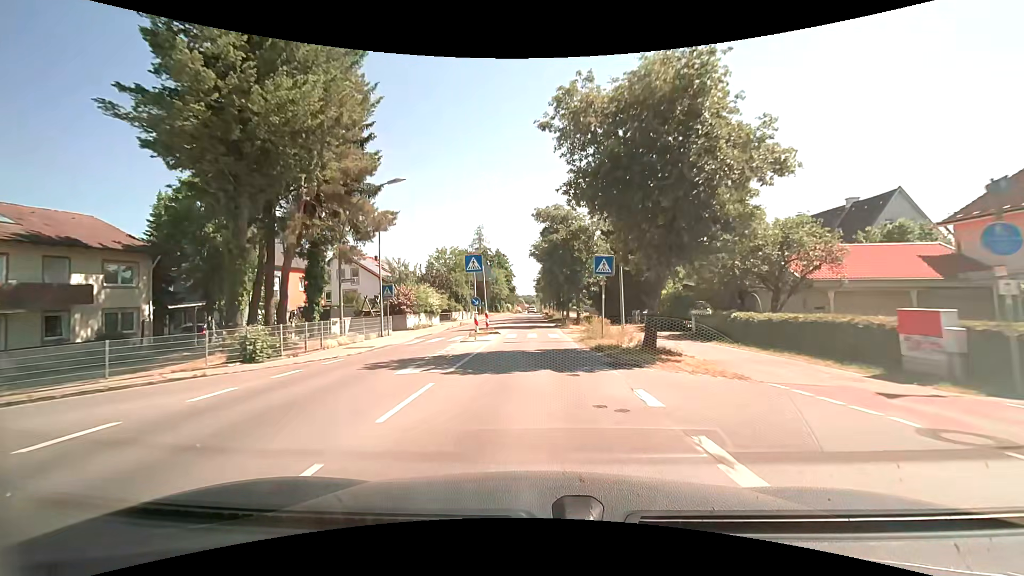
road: tertiary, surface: asphalt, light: Day
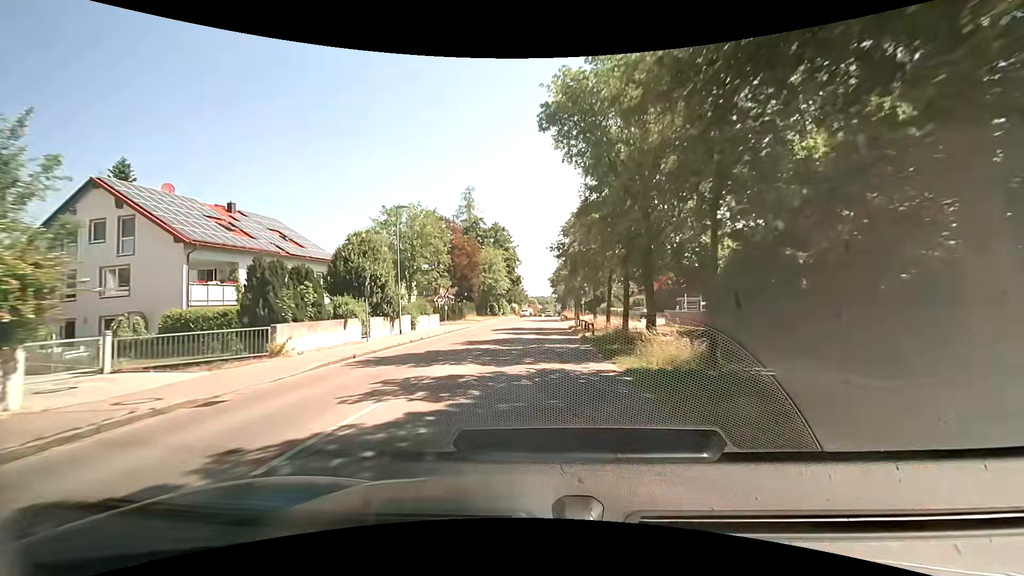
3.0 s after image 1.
(-0.5, +41.4) m; -1°
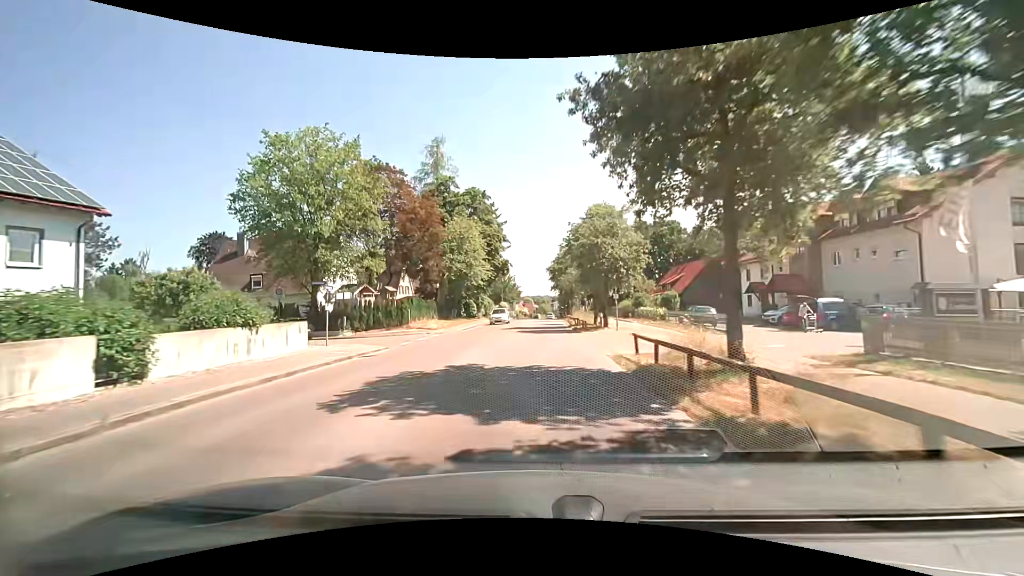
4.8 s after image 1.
(-0.1, +24.1) m; 0°
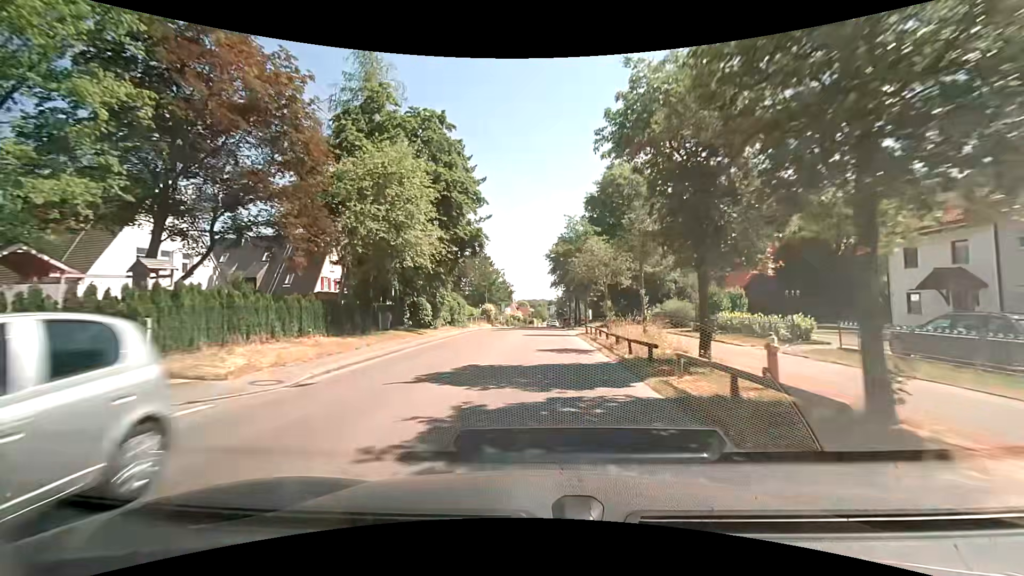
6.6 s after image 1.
(0.0, +23.1) m; 0°
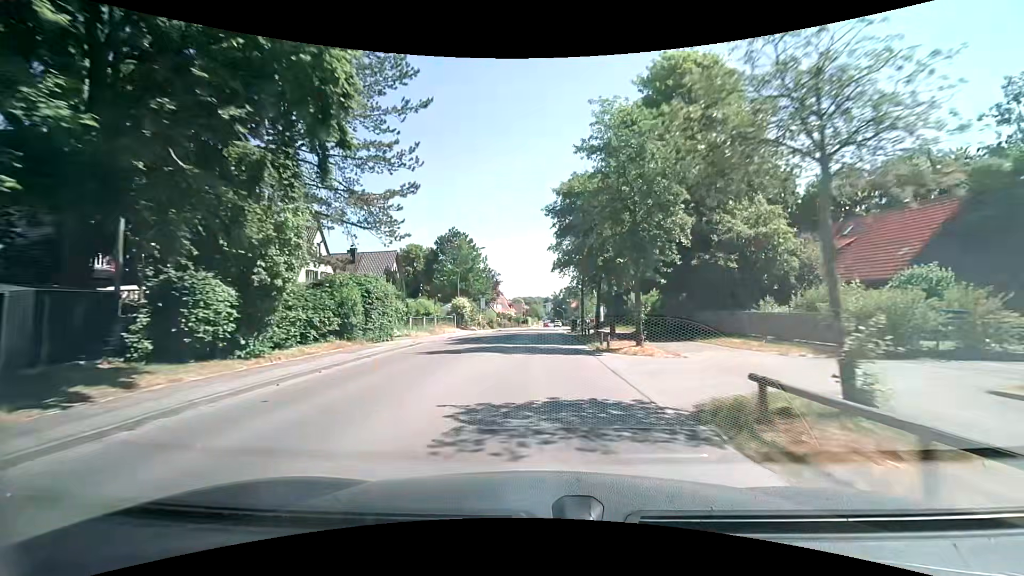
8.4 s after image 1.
(+0.1, +22.9) m; +1°
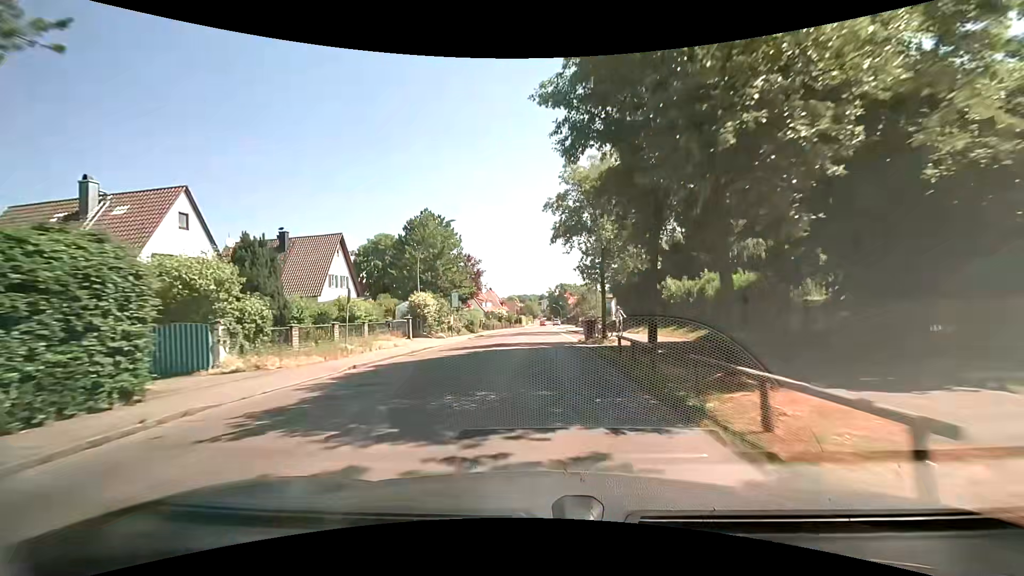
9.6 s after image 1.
(+0.1, +15.3) m; +1°
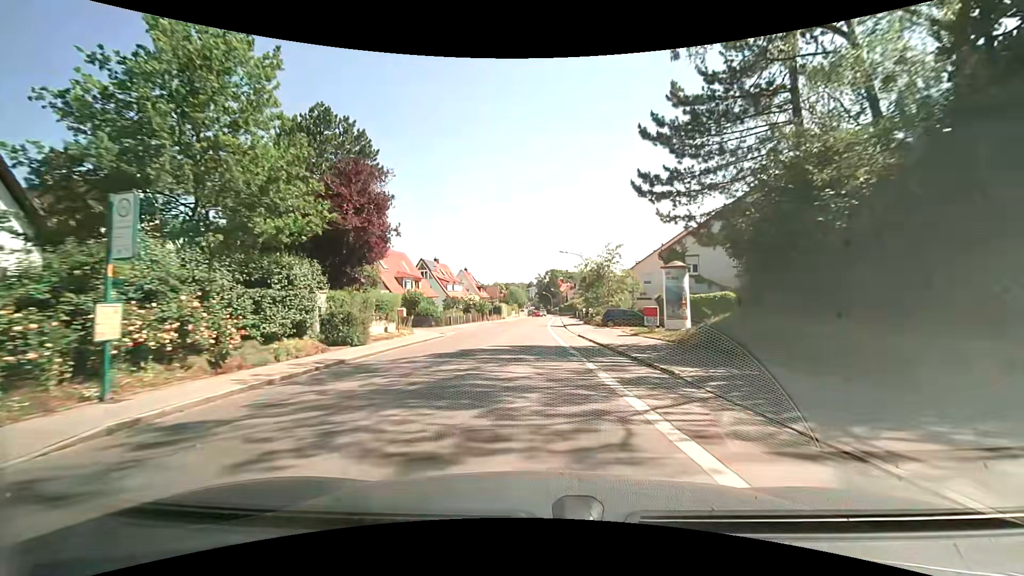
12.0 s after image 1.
(0.0, +31.1) m; +1°
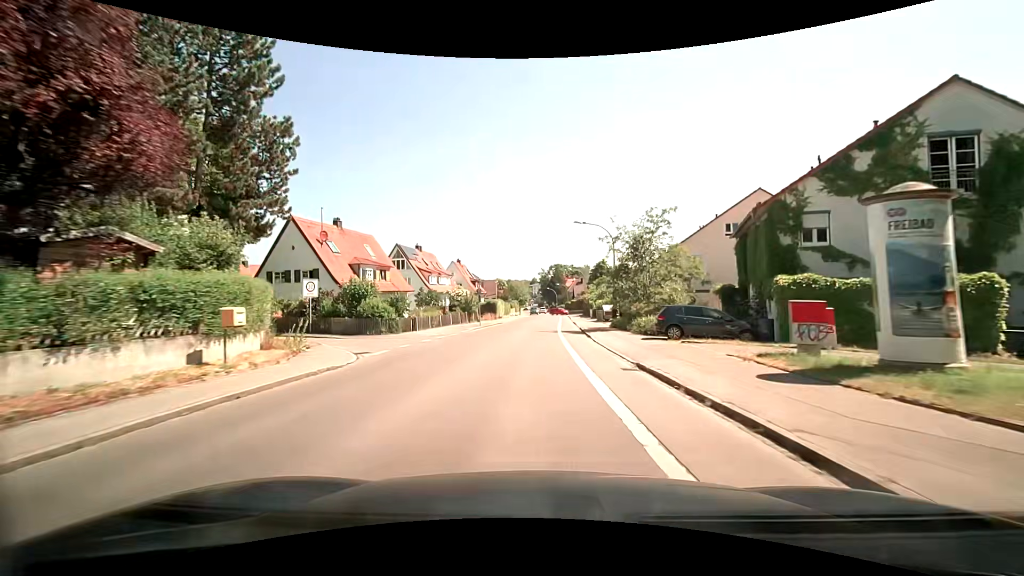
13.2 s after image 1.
(-0.1, +15.7) m; 0°
(0, +10) (0, +20) (0, +30) (0, +40) (0, +50) (+1, +60) (+1, +70) (+1, +80) (+2, +90) (+2, +100) m
